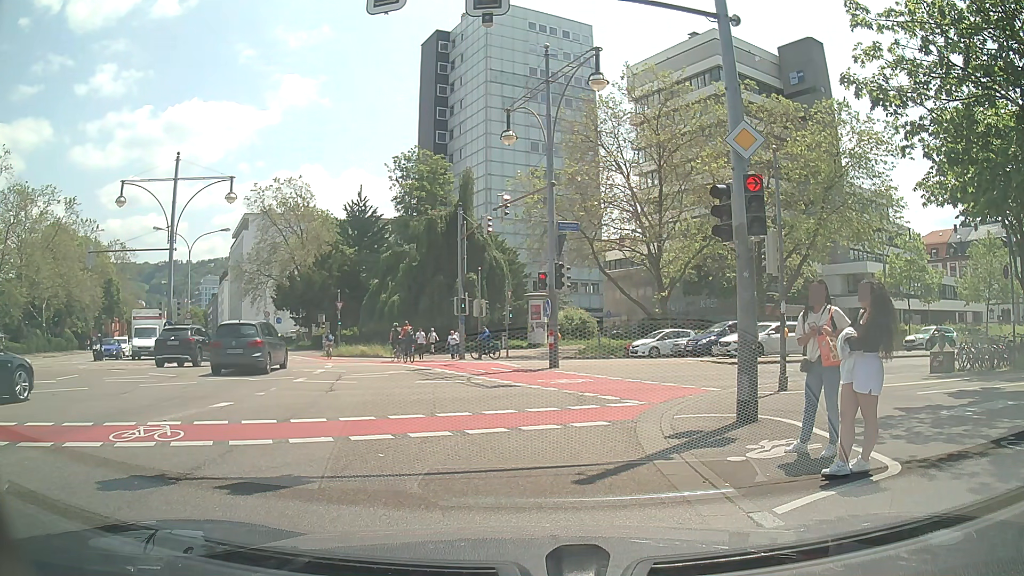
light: Day
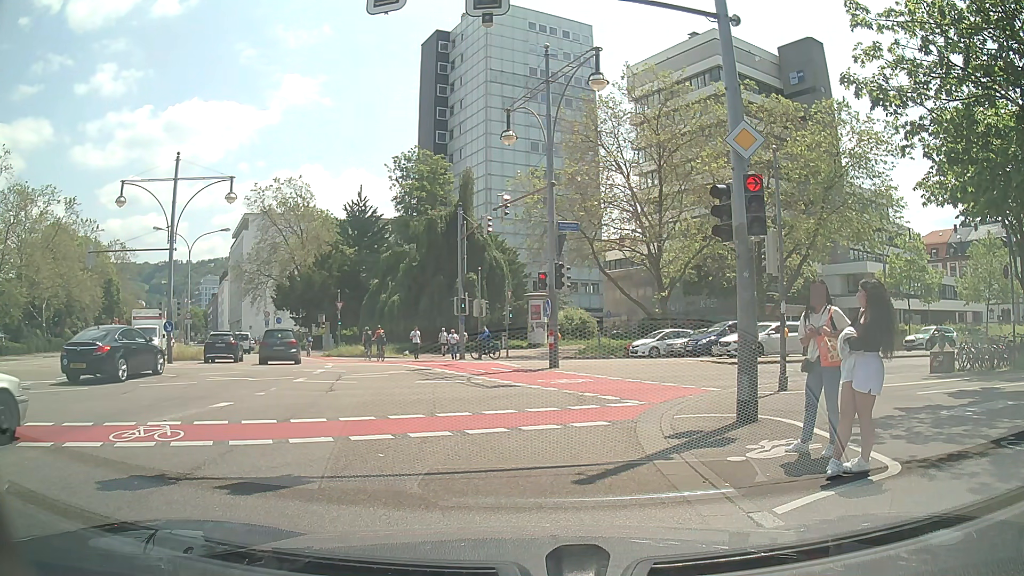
(0.0, 0.0) m; 0°
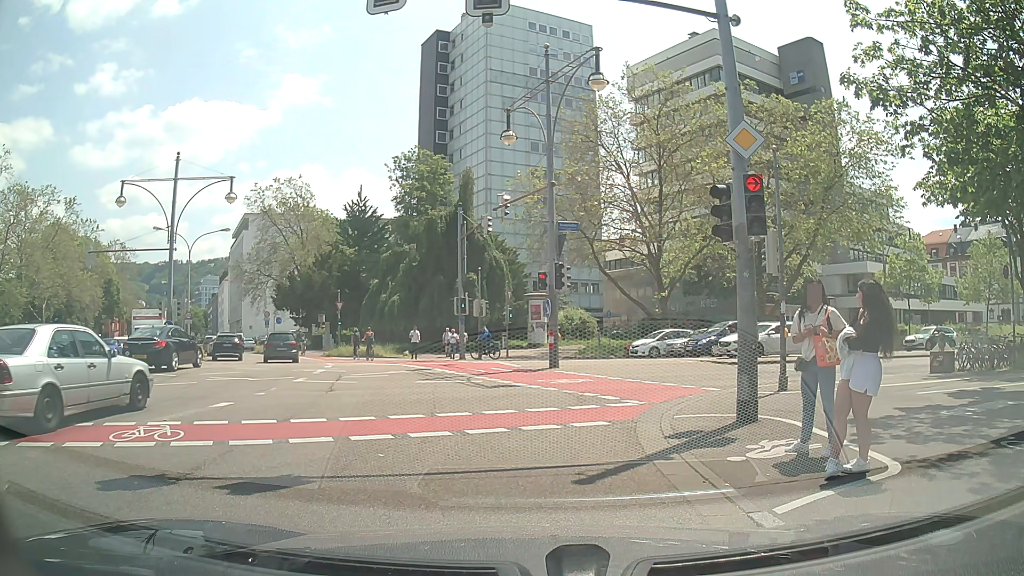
(0.0, 0.0) m; 0°
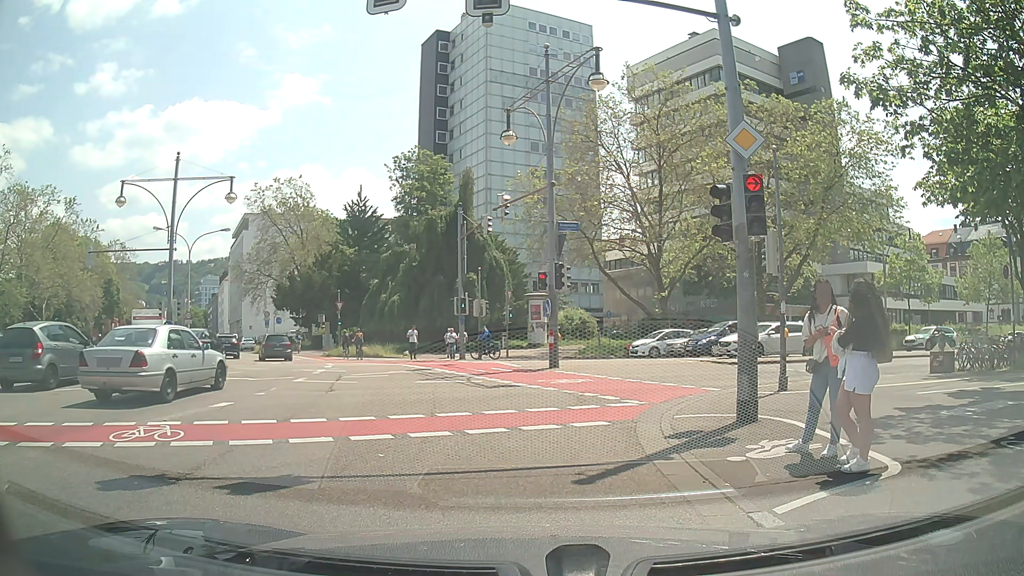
(0.0, 0.0) m; 0°
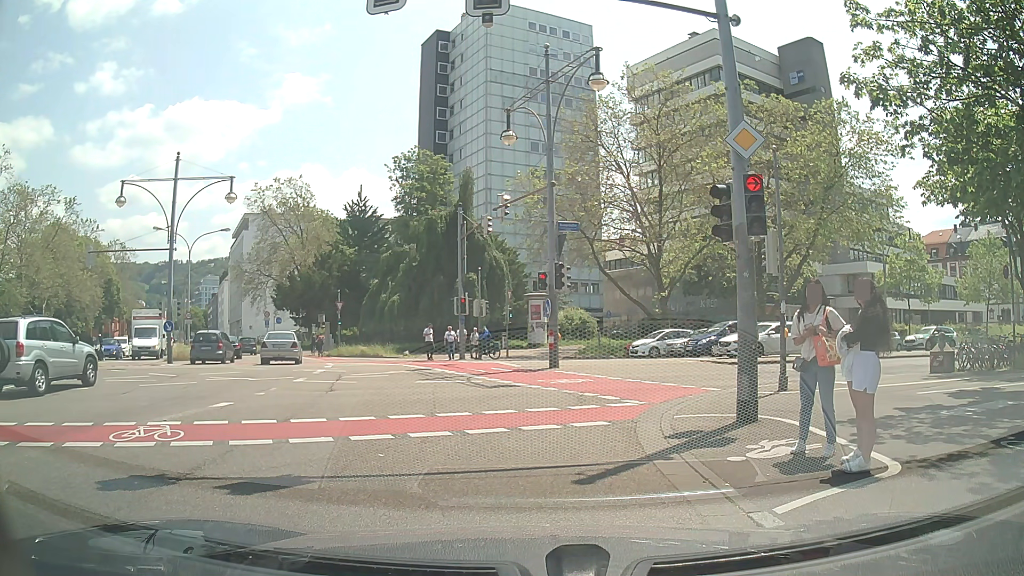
(0.0, 0.0) m; 0°
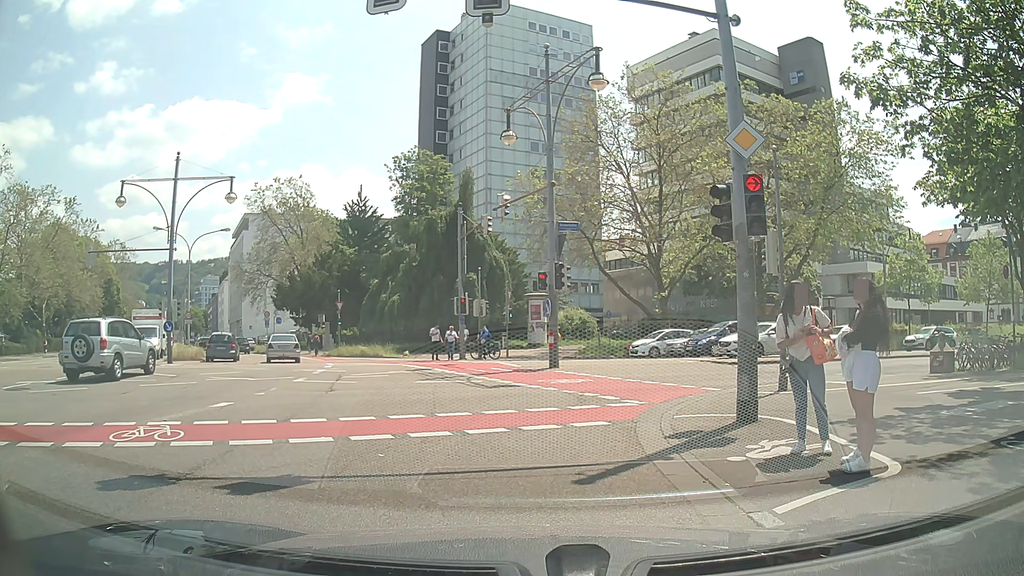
(0.0, 0.0) m; 0°
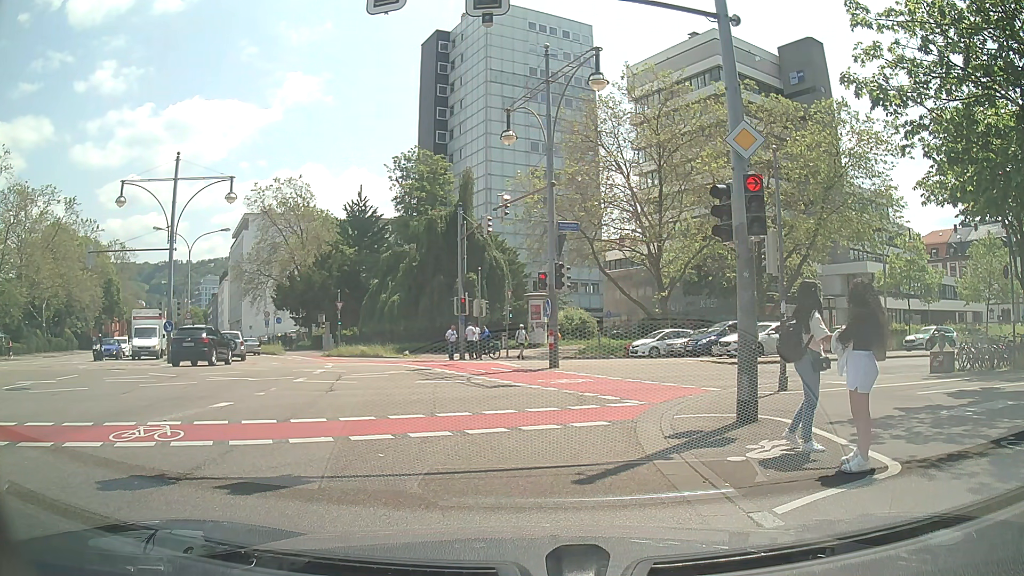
(0.0, 0.0) m; 0°
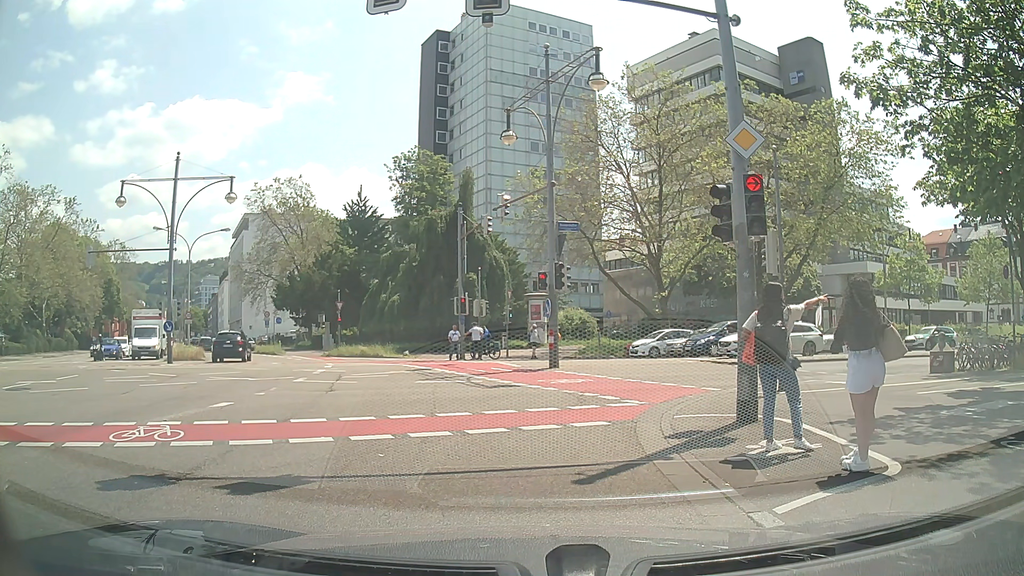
(0.0, 0.0) m; 0°
